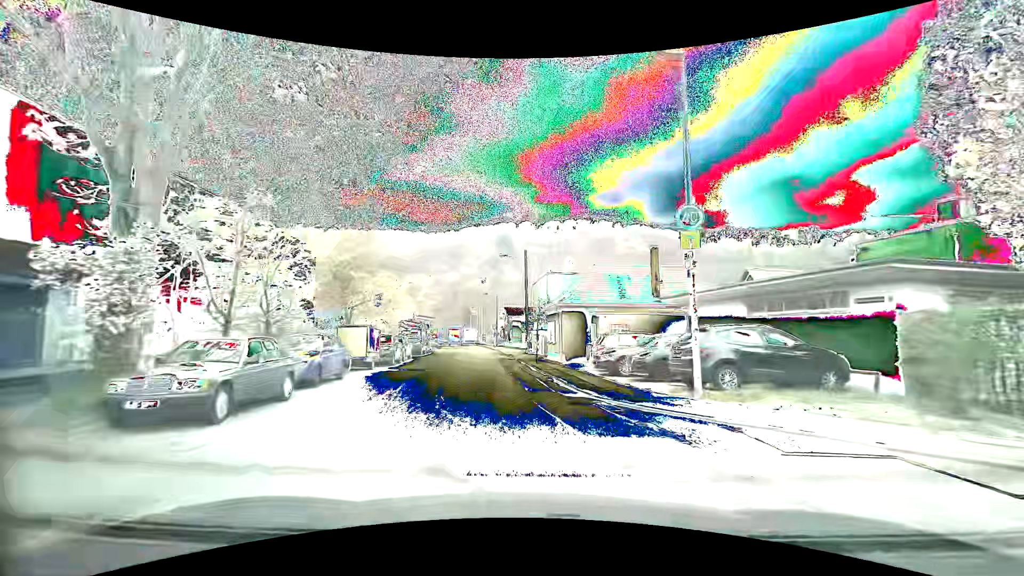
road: unclassified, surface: asphalt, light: Day
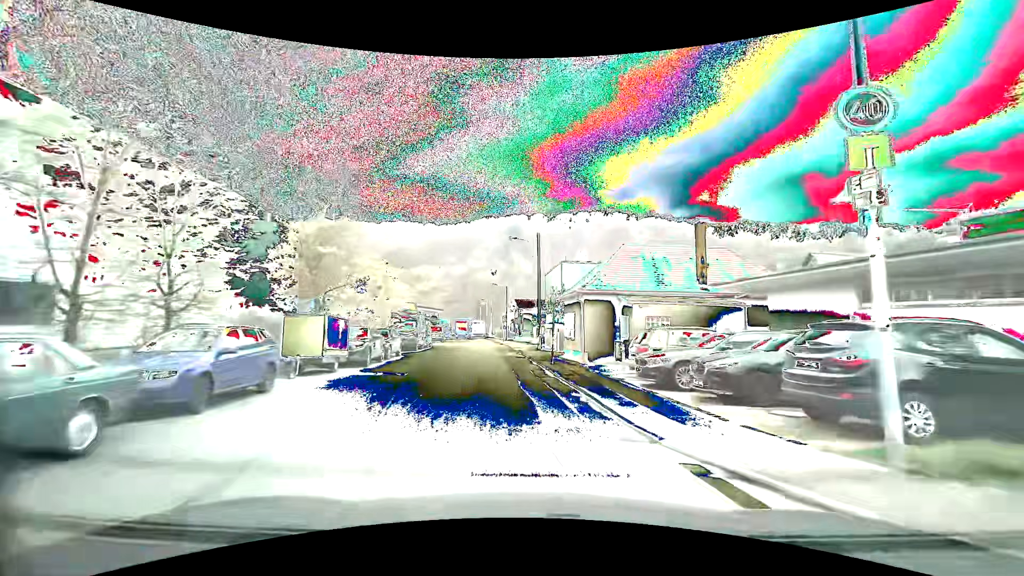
(-0.1, +5.4) m; -2°
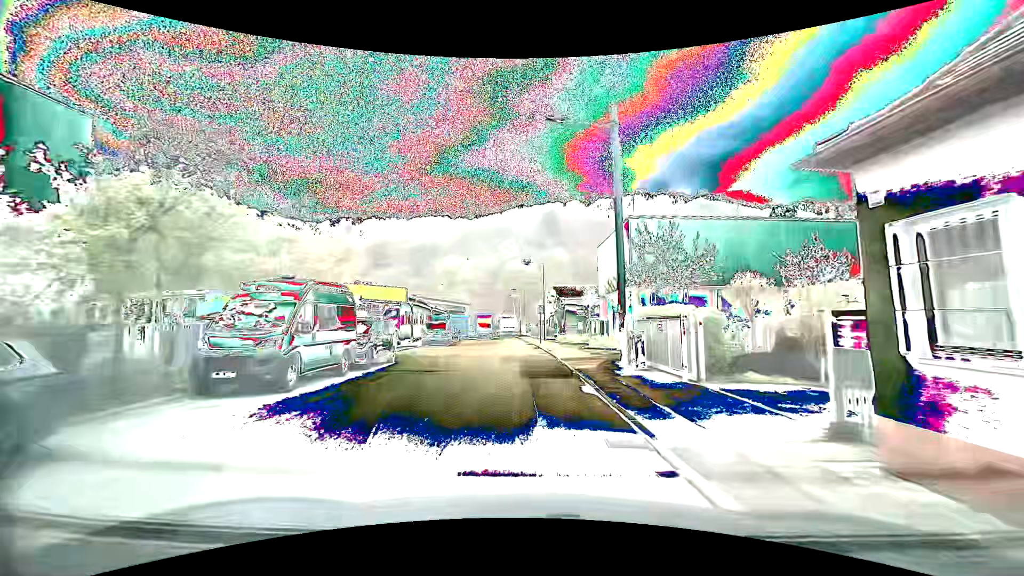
(-0.9, +21.3) m; -4°
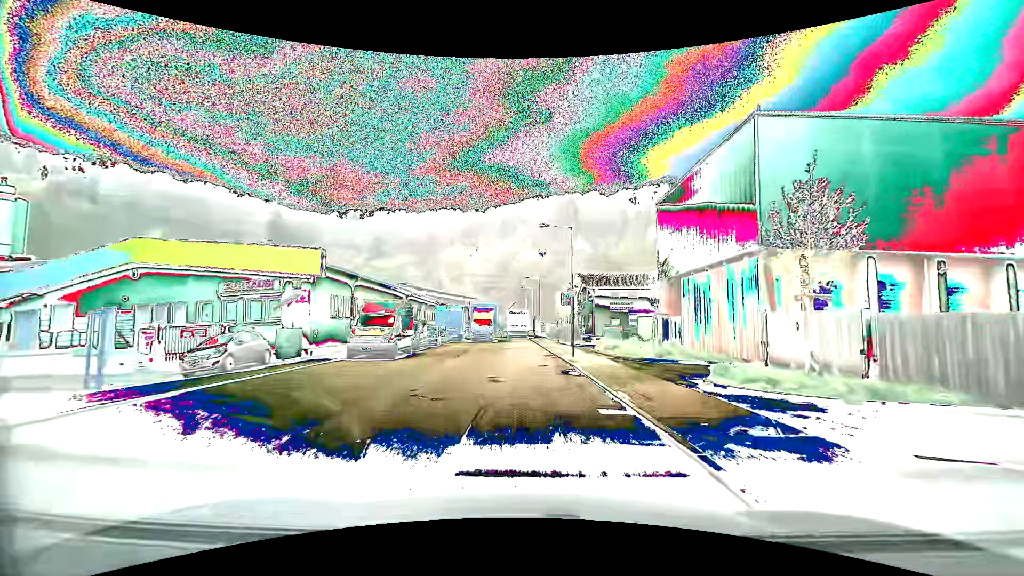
(-0.3, +18.9) m; -2°
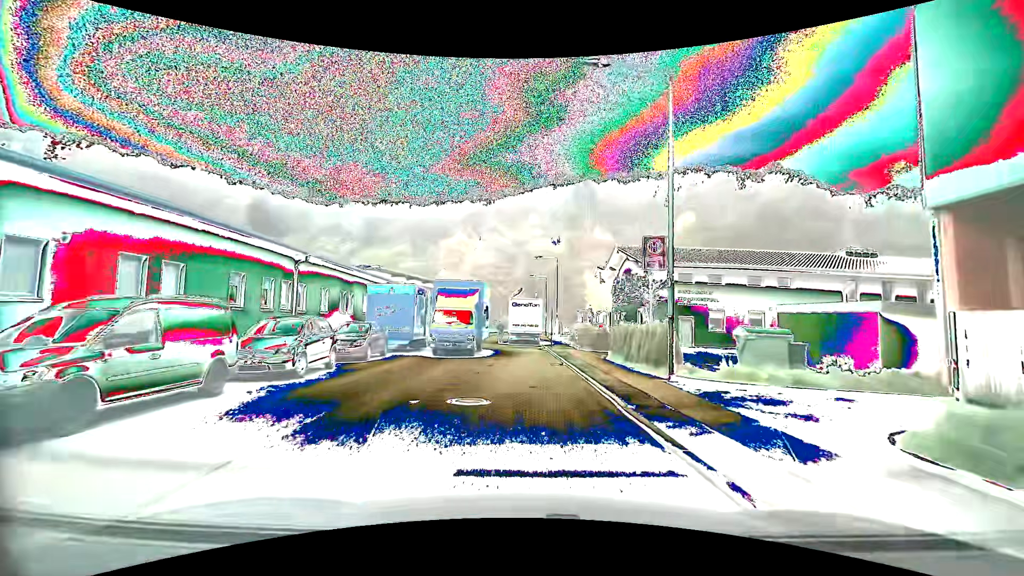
(-0.2, +21.8) m; 0°
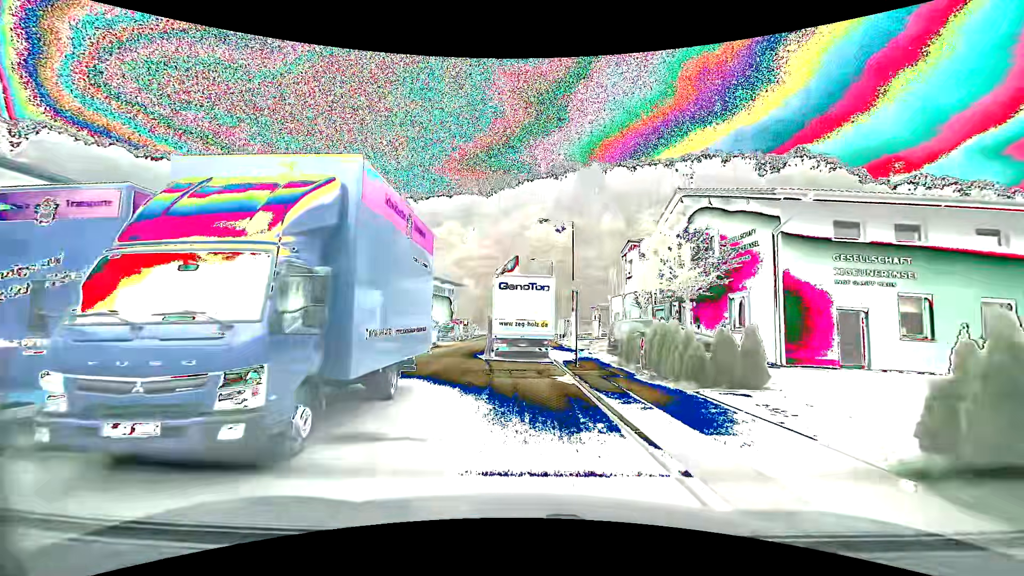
(-0.1, +17.0) m; -1°
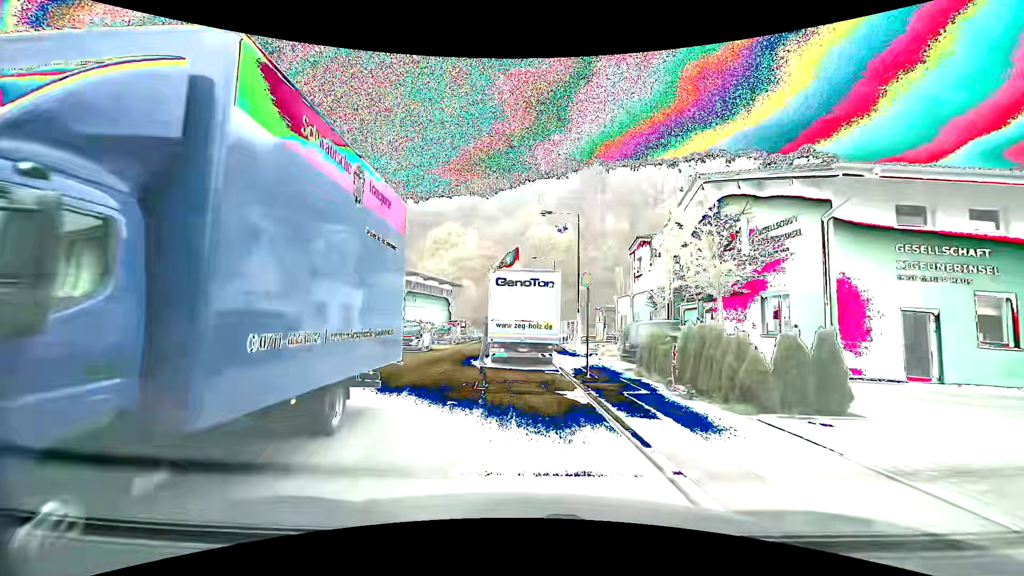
(0.0, +2.7) m; +1°
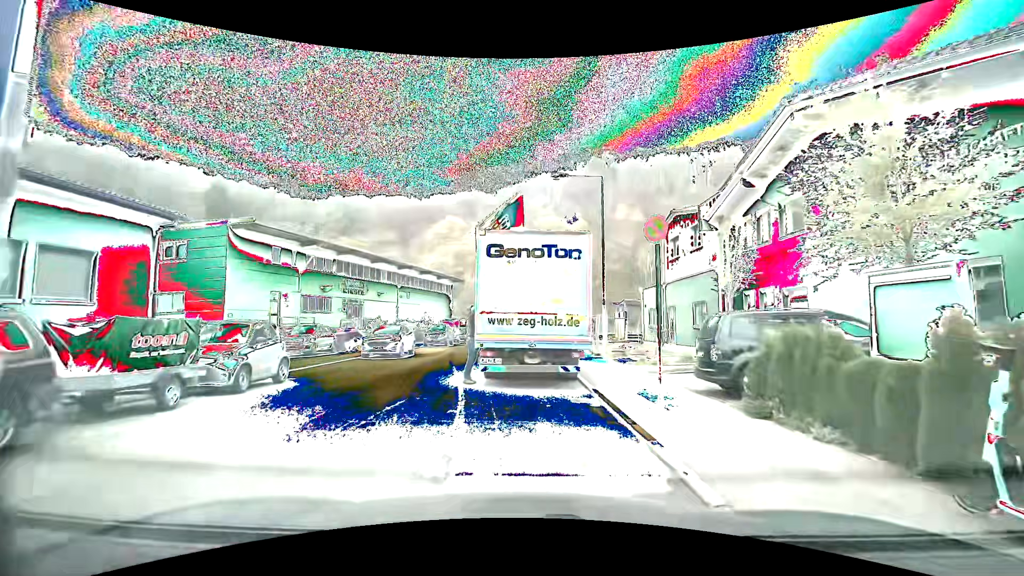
(-0.1, +6.7) m; -2°
